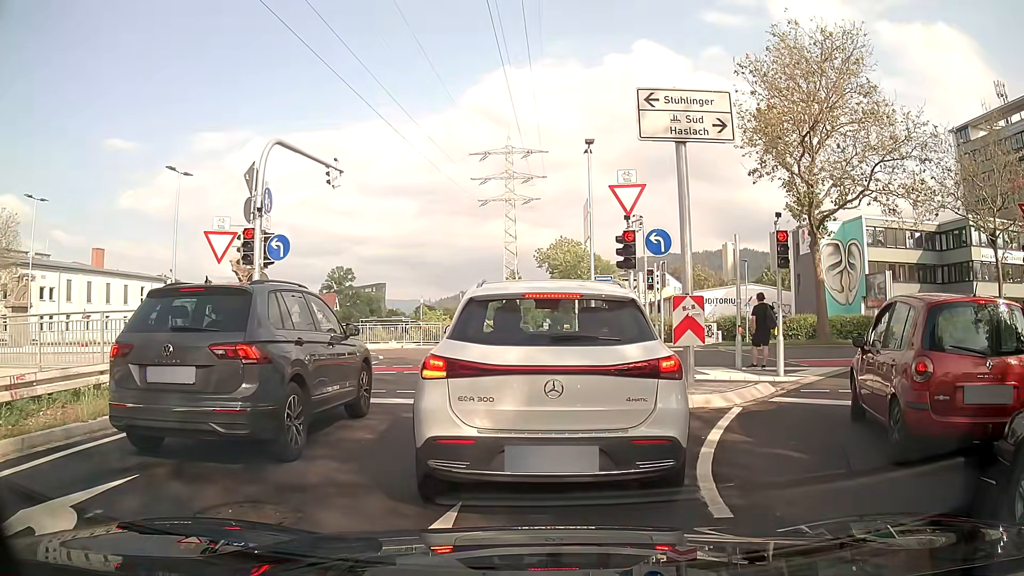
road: trunk_link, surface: asphalt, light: Day
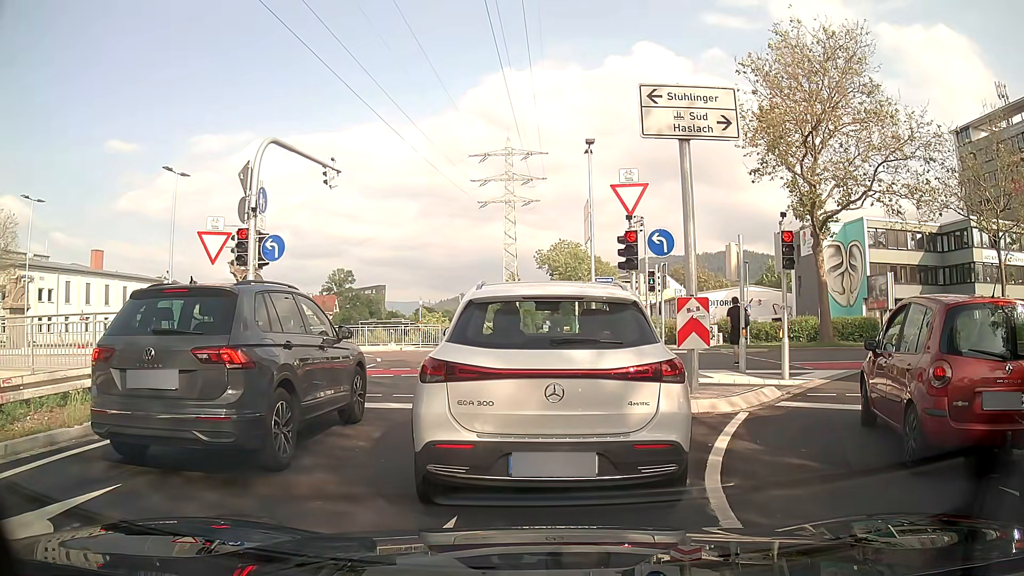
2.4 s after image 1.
(0.0, +0.4) m; 0°
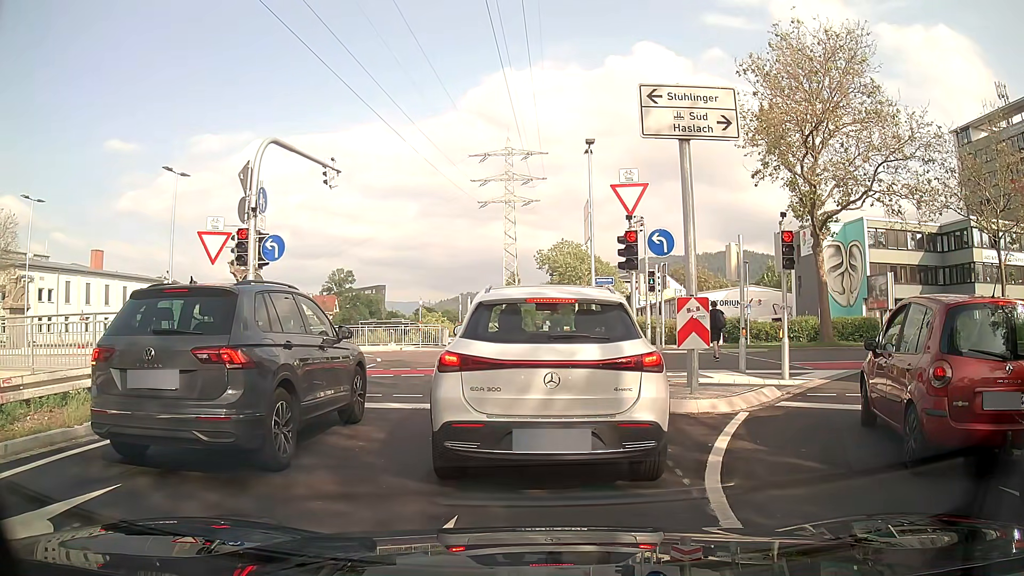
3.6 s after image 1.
(0.0, 0.0) m; 0°
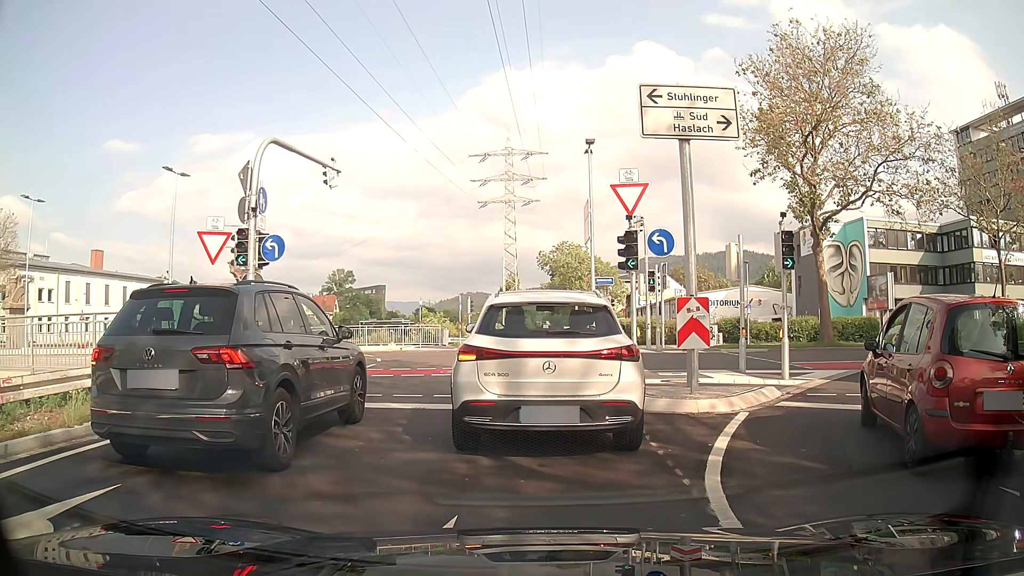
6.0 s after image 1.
(0.0, 0.0) m; 0°
